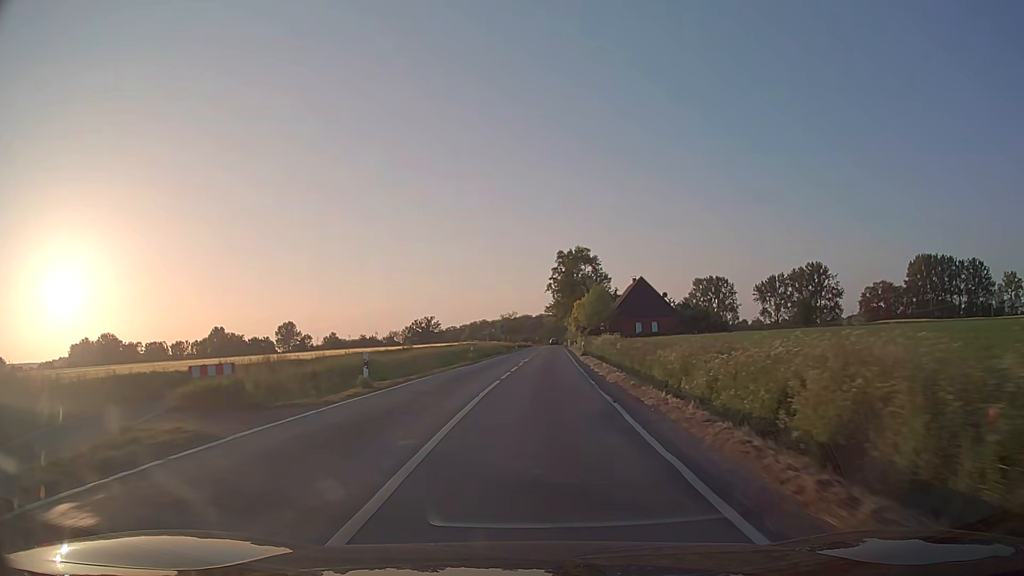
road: secondary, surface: asphalt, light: Day
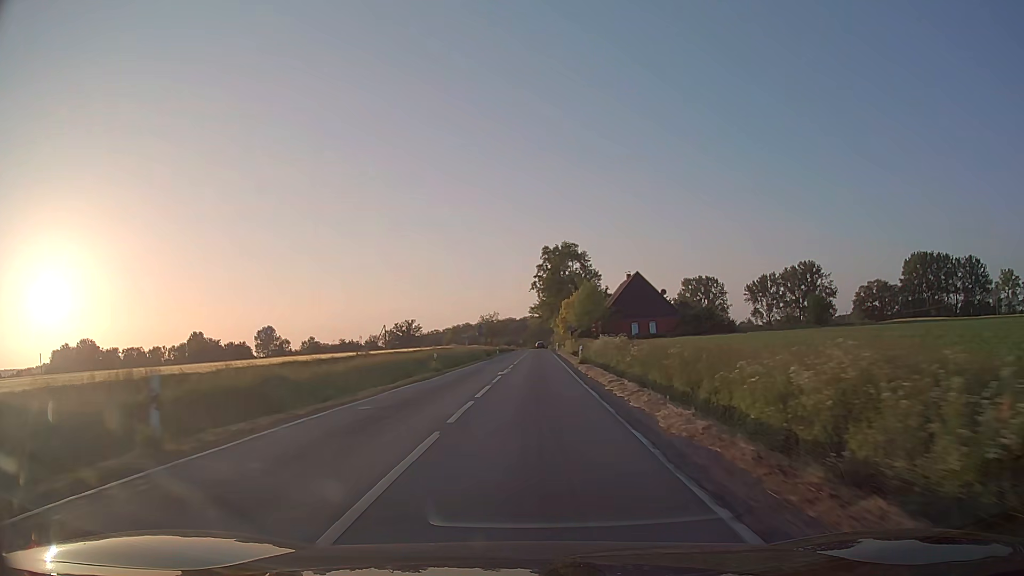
(+0.1, +11.0) m; +1°
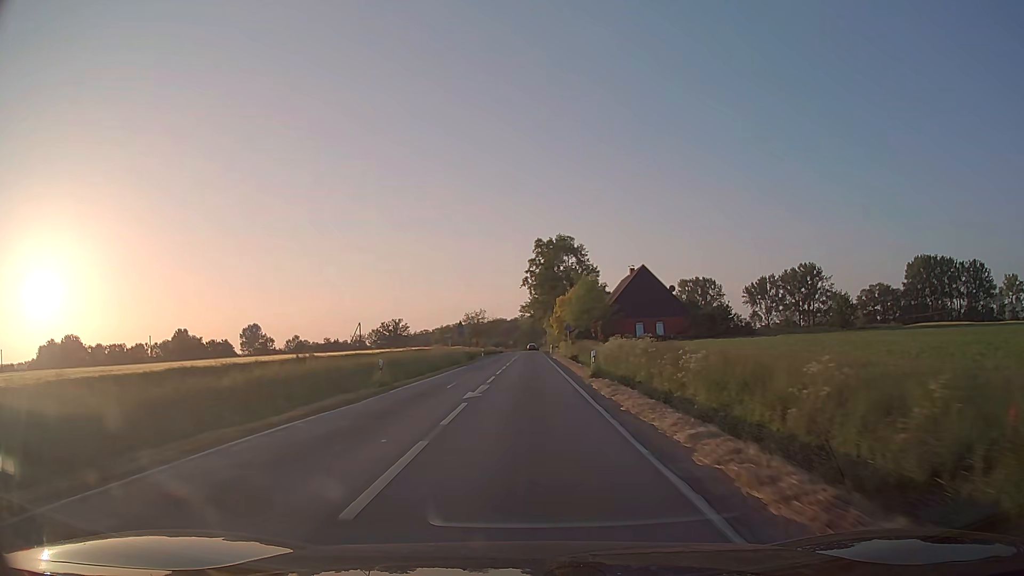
(+0.1, +11.1) m; +1°
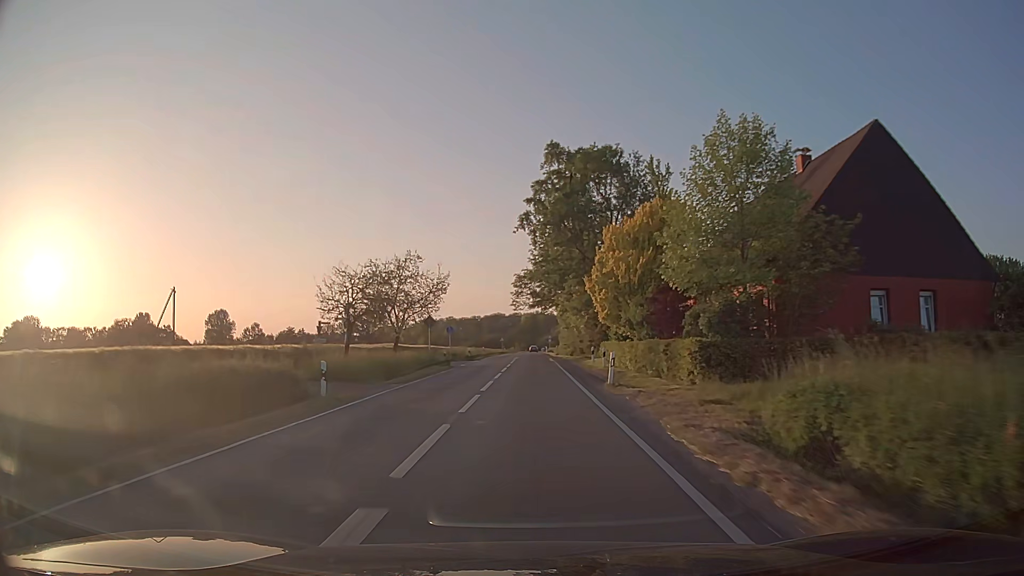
(+0.2, +56.2) m; 0°
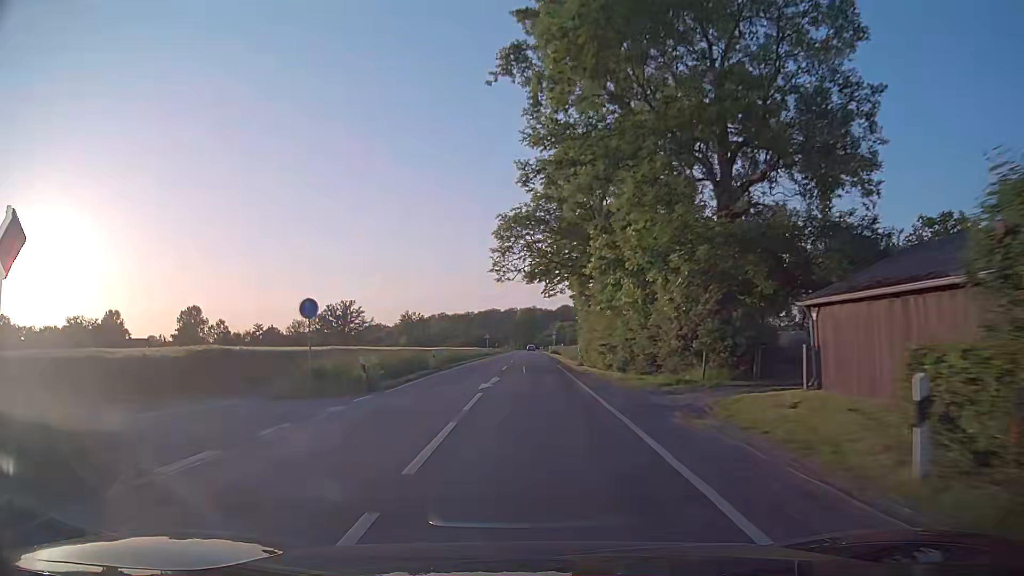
(+0.1, +34.1) m; 0°
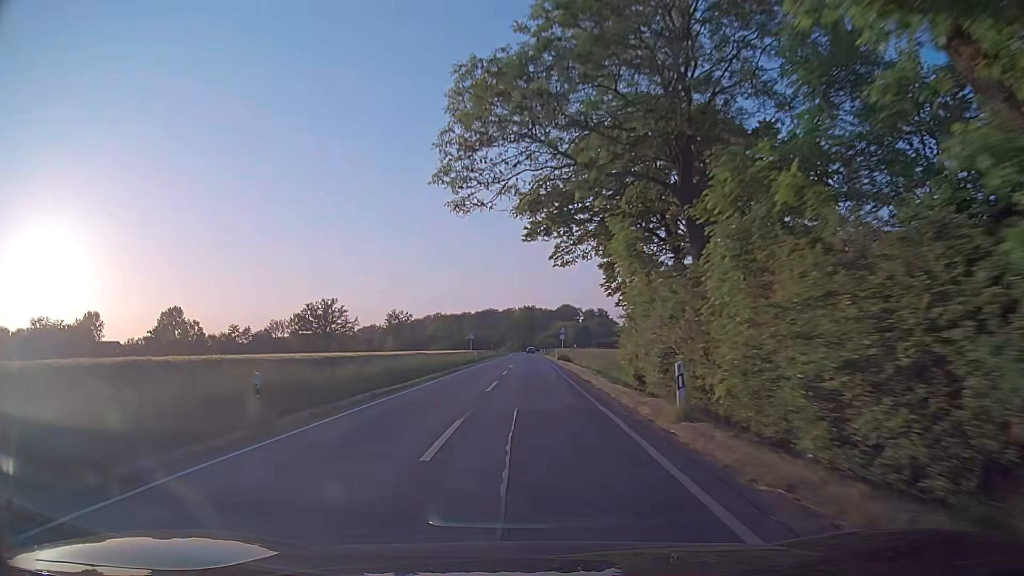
(+0.1, +22.8) m; 0°
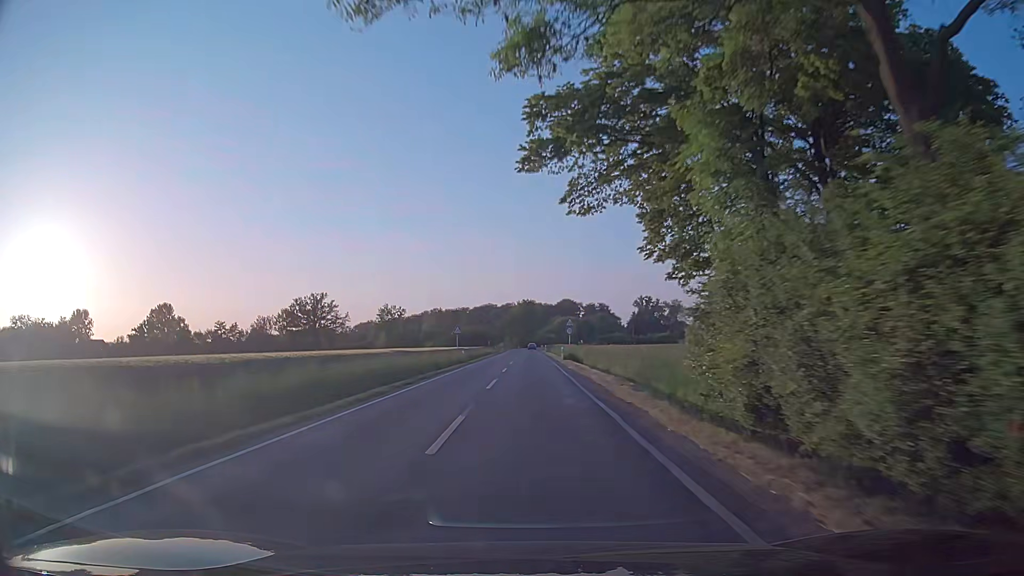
(0.0, +11.4) m; 0°
